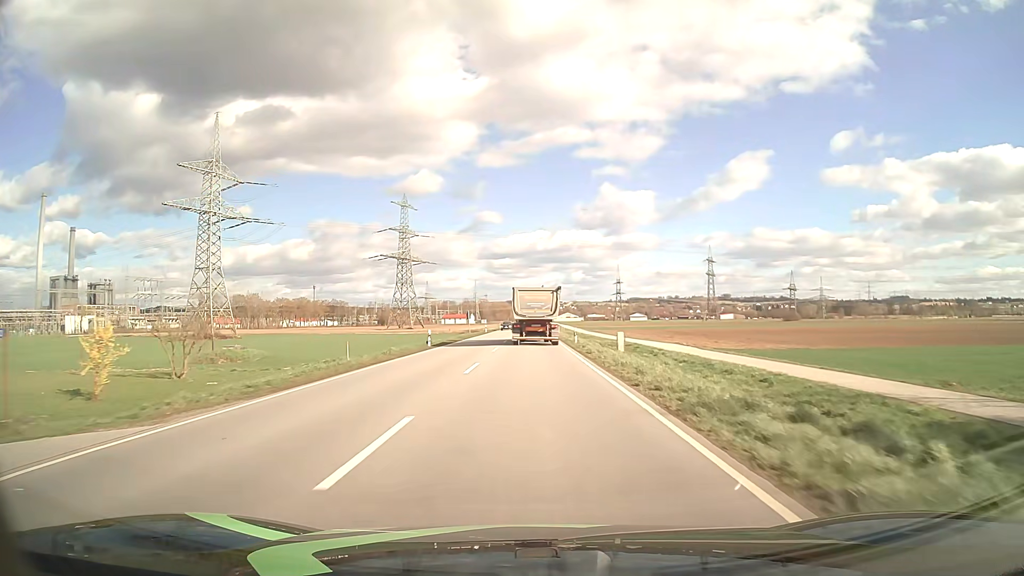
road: primary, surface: asphalt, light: Day
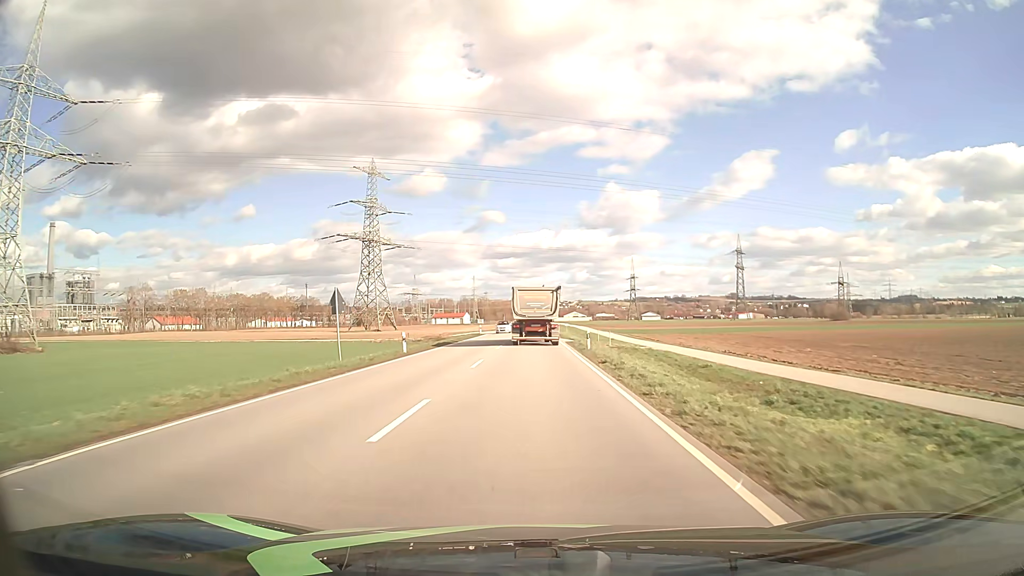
(-0.1, +58.2) m; 0°
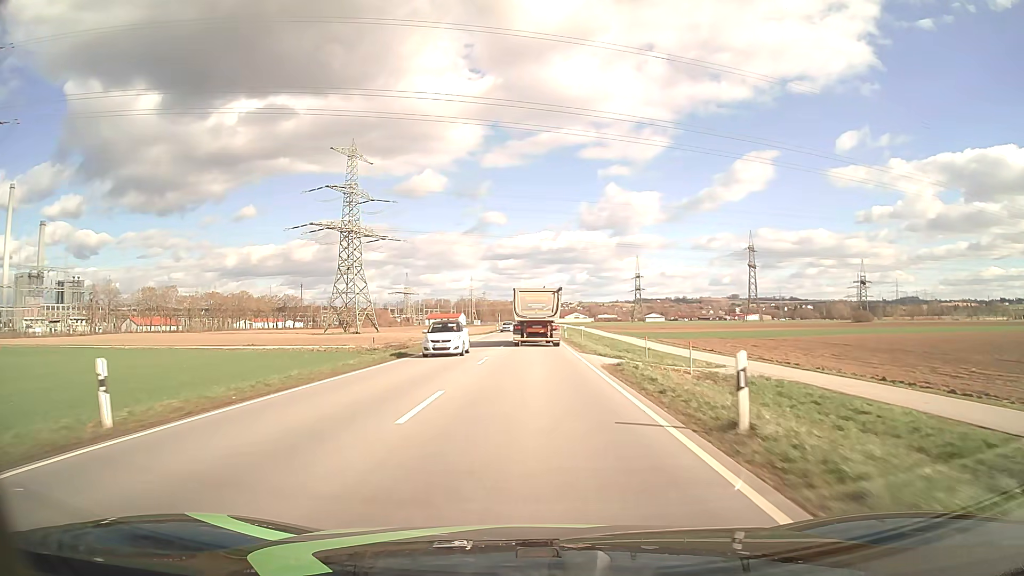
(0.0, +23.2) m; 0°
(0, +10) (0, +20) (0, +30) (0, +40) (0, +50) (0, +60) (0, +70) (0, +80) (0, +90) (0, +100) m
